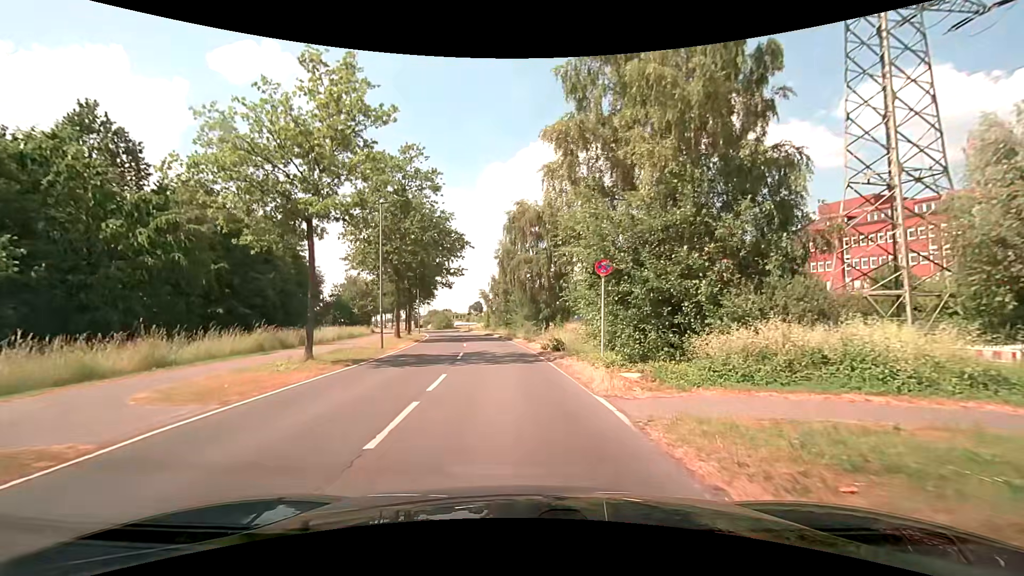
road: secondary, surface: asphalt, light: Day
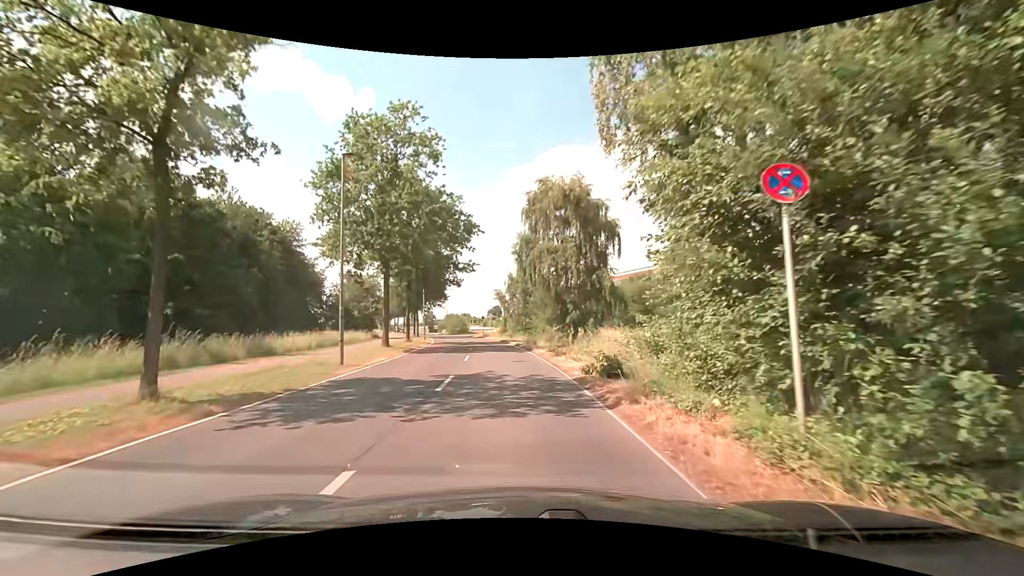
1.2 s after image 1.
(-0.1, +8.4) m; -2°
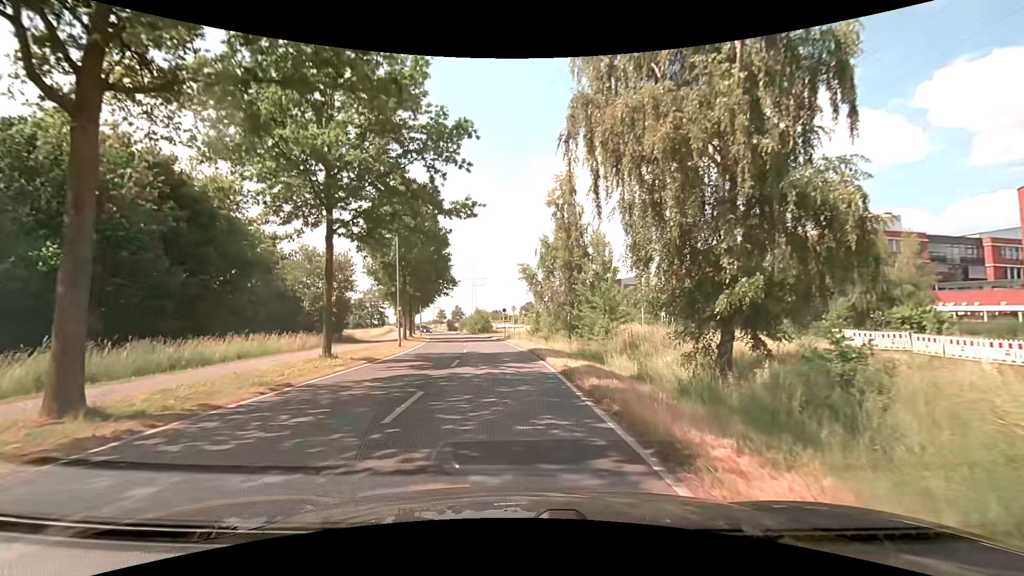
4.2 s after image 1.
(-0.7, +22.1) m; -4°
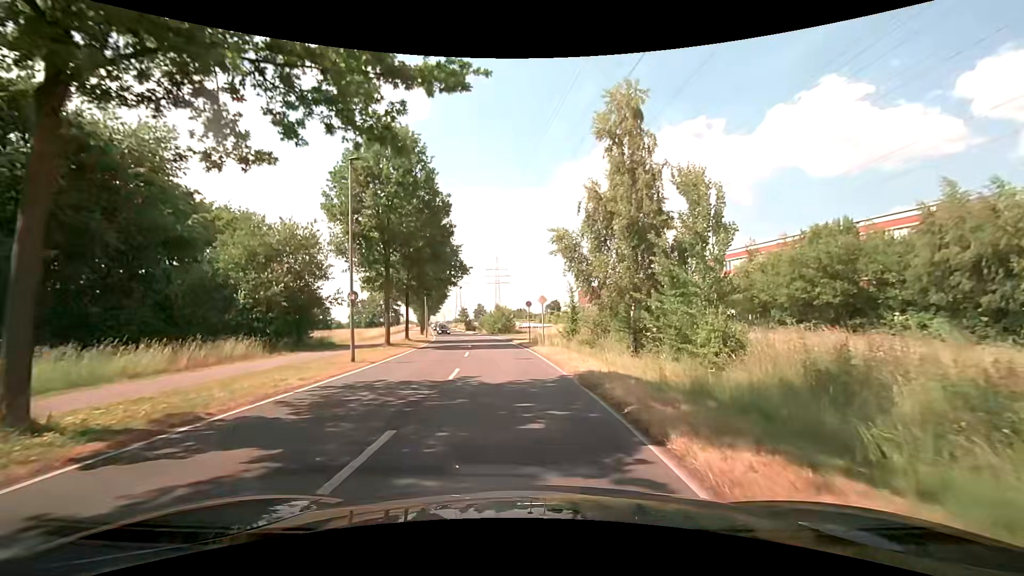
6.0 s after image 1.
(-0.5, +12.8) m; -3°
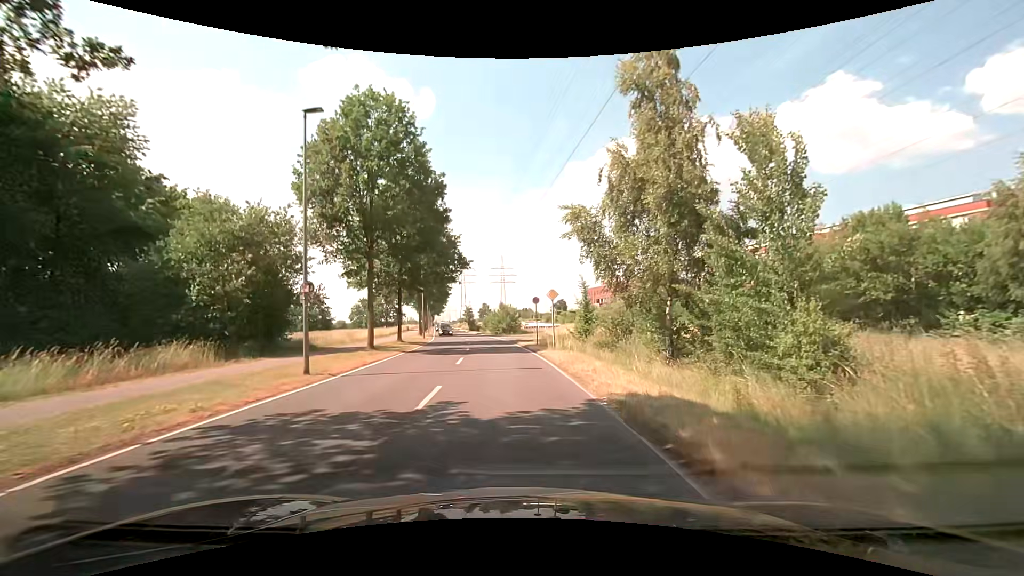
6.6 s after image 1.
(0.0, +4.5) m; -1°
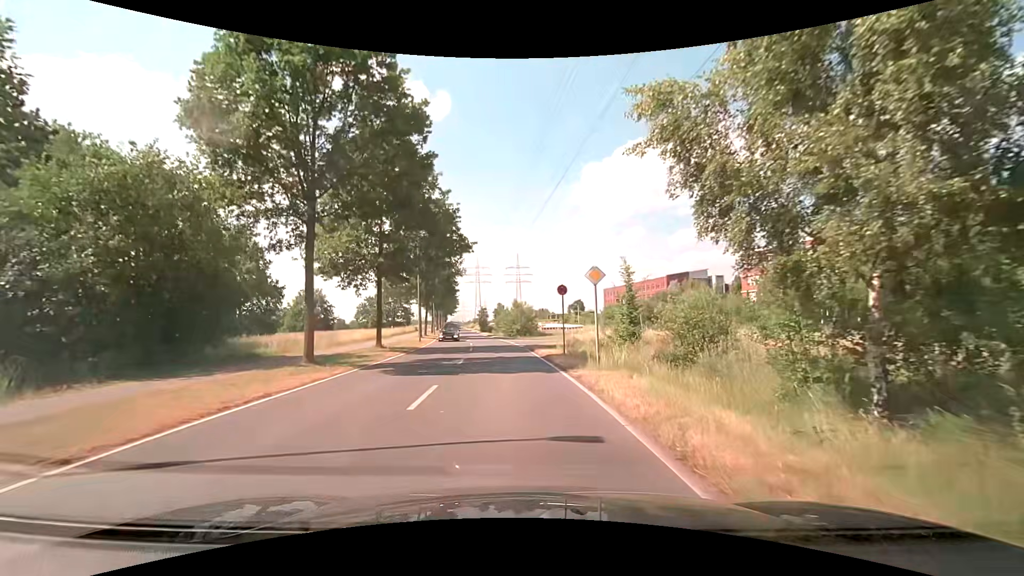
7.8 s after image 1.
(-0.2, +9.2) m; -2°
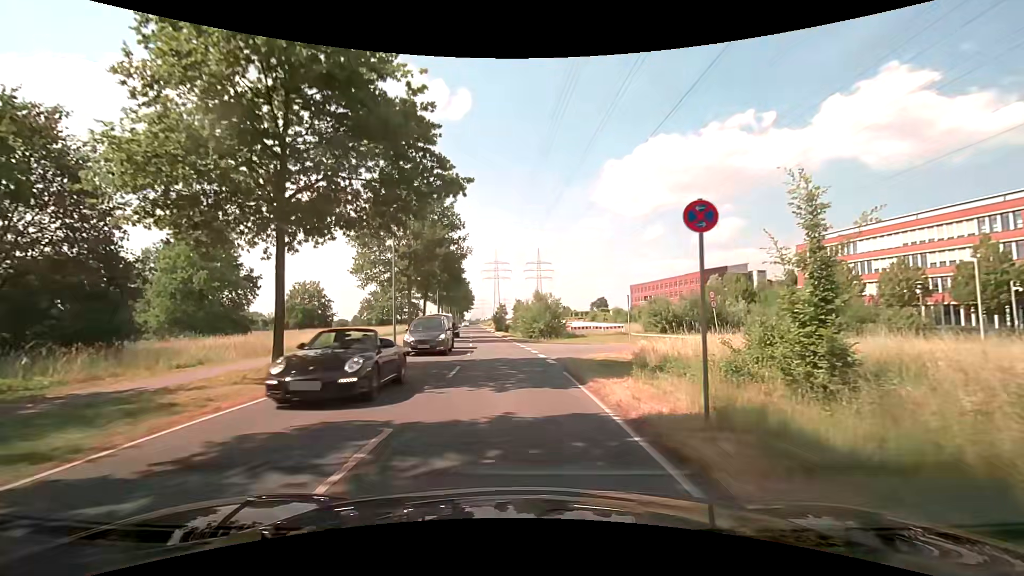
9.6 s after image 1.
(-0.3, +13.7) m; -3°
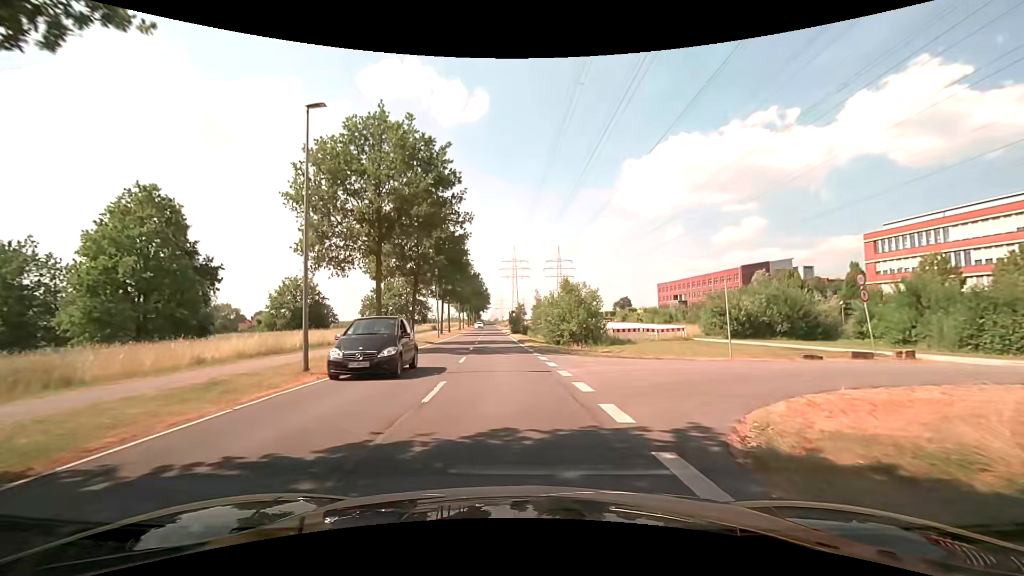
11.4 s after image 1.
(-0.1, +13.1) m; -2°
(0, +10) (-1, +20) (-1, +30) (-2, +40) (-2, +50) (-3, +60) (-4, +70) (-4, +80) (-5, +90) (-6, +100) m
